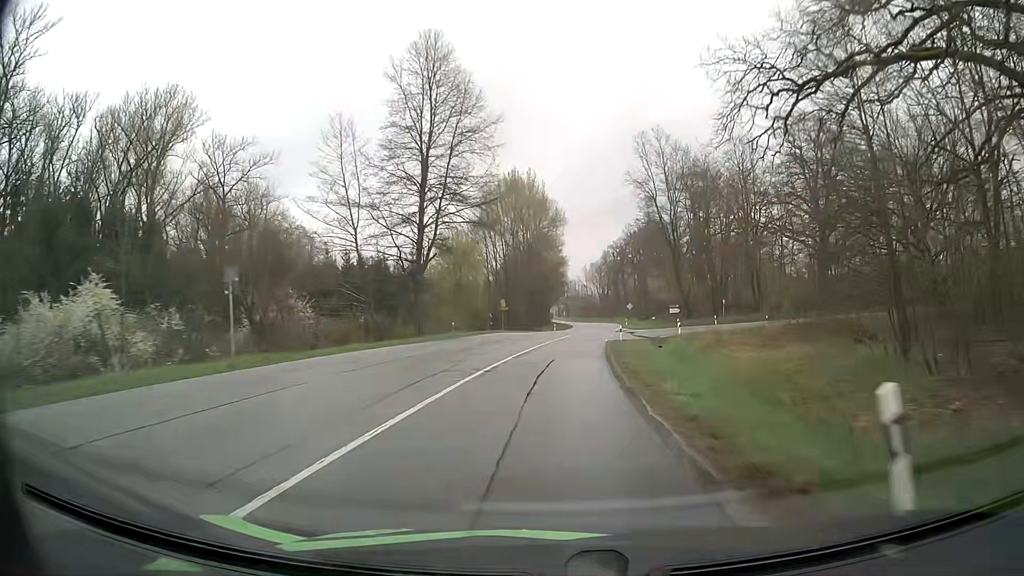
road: secondary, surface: asphalt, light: Day
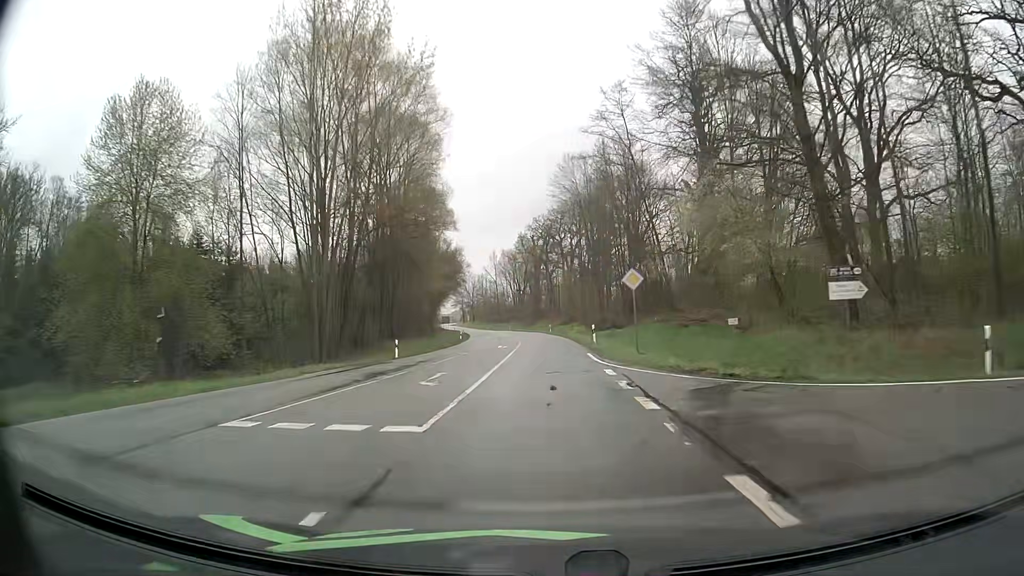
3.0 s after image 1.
(+4.1, +63.3) m; +7°
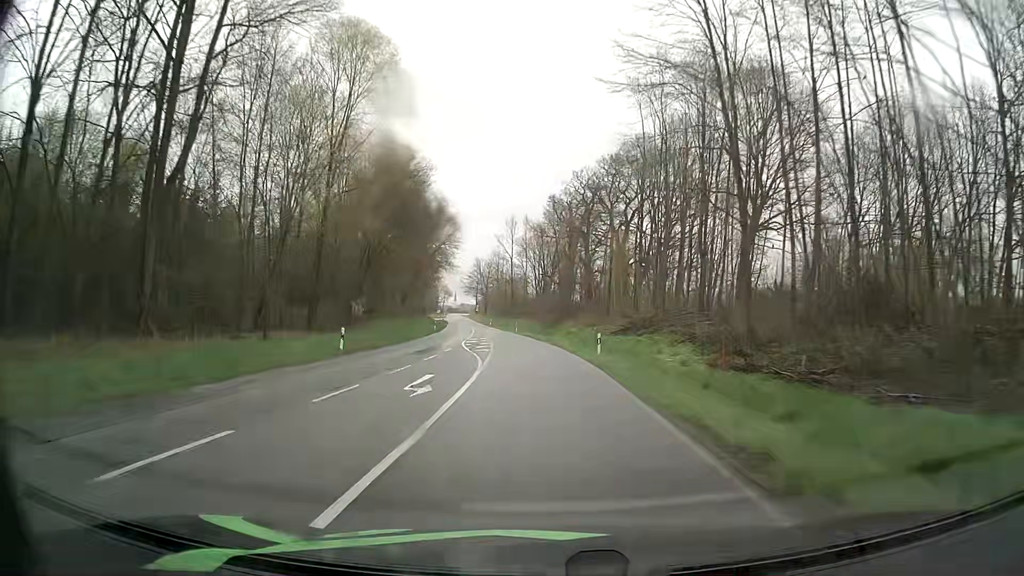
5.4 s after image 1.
(-0.6, +51.6) m; -2°
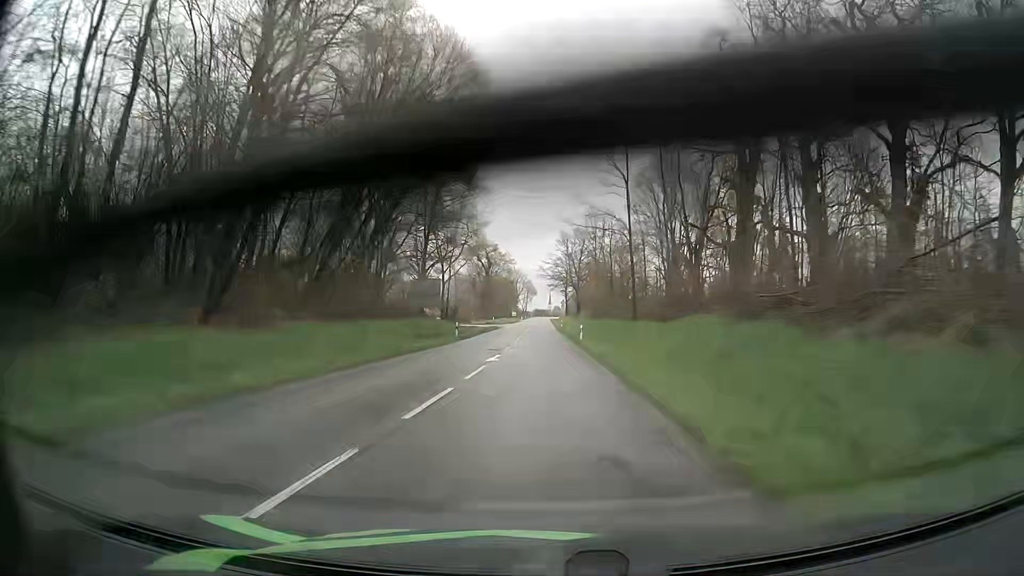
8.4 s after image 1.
(-5.1, +68.0) m; -8°
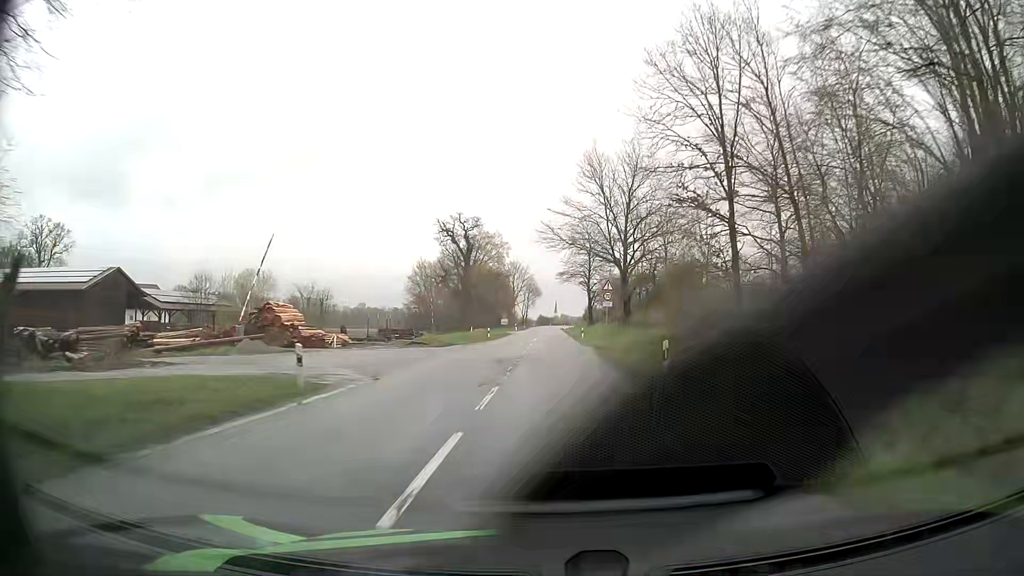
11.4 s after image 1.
(-1.1, +66.6) m; -1°
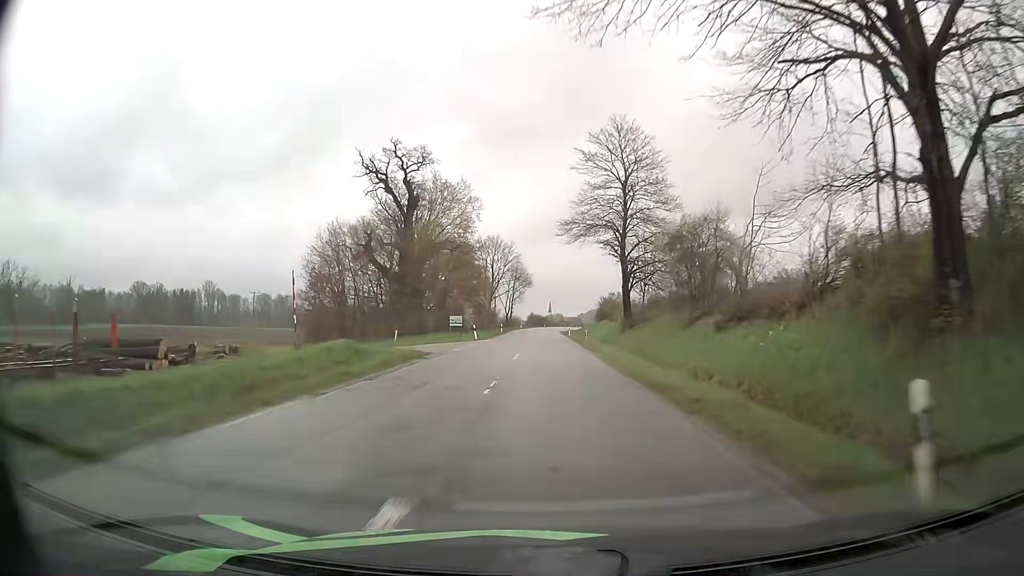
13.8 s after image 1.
(+0.5, +52.6) m; +1°
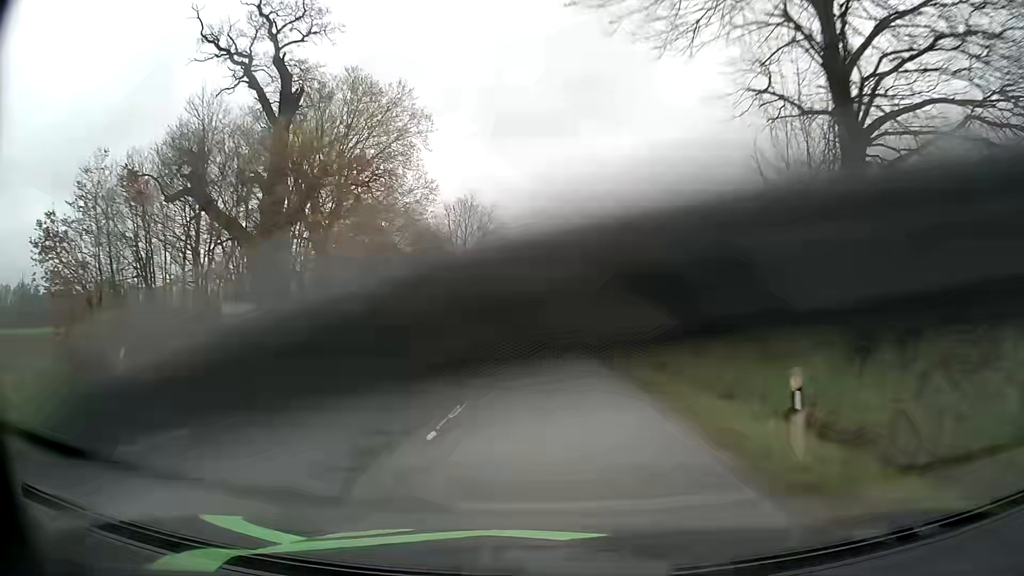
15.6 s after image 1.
(0.0, +39.7) m; 0°
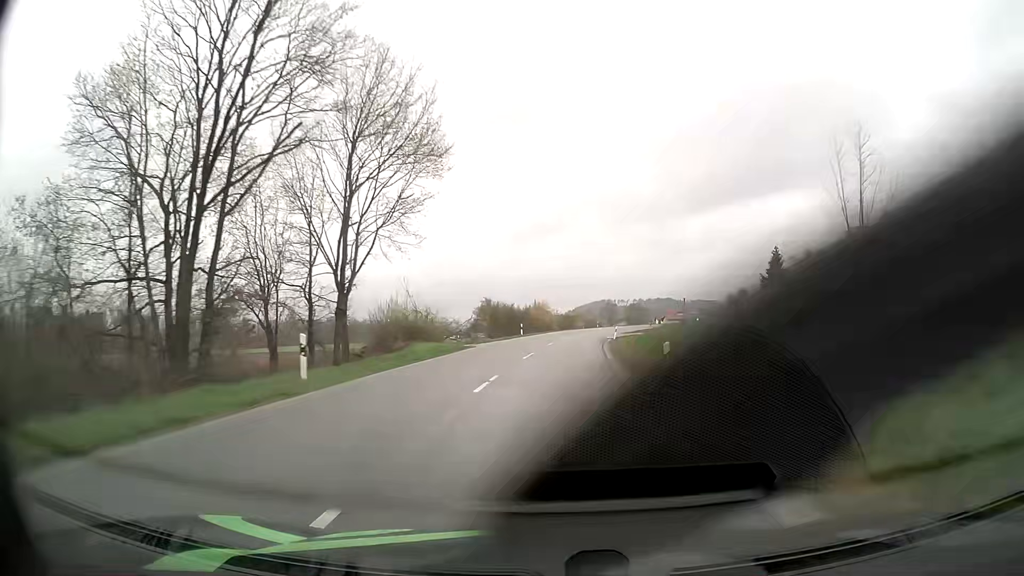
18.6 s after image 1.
(0.0, +64.4) m; +1°
(0, +10) (0, +20) (+1, +30) (+1, +40) (+2, +50) (+4, +60) (+5, +70) (+8, +79) (+10, +89) (+12, +99) m
